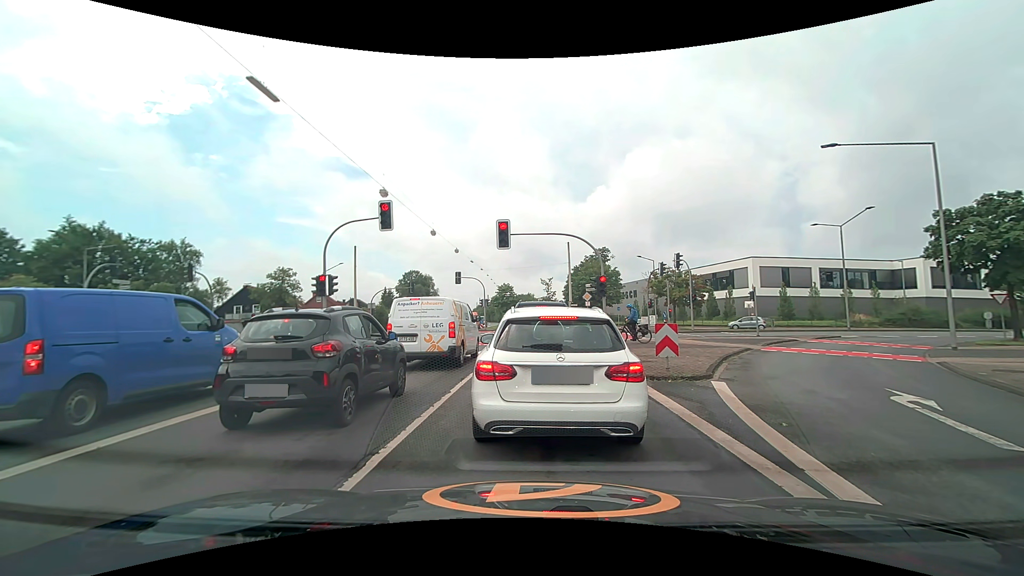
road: secondary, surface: asphalt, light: Day
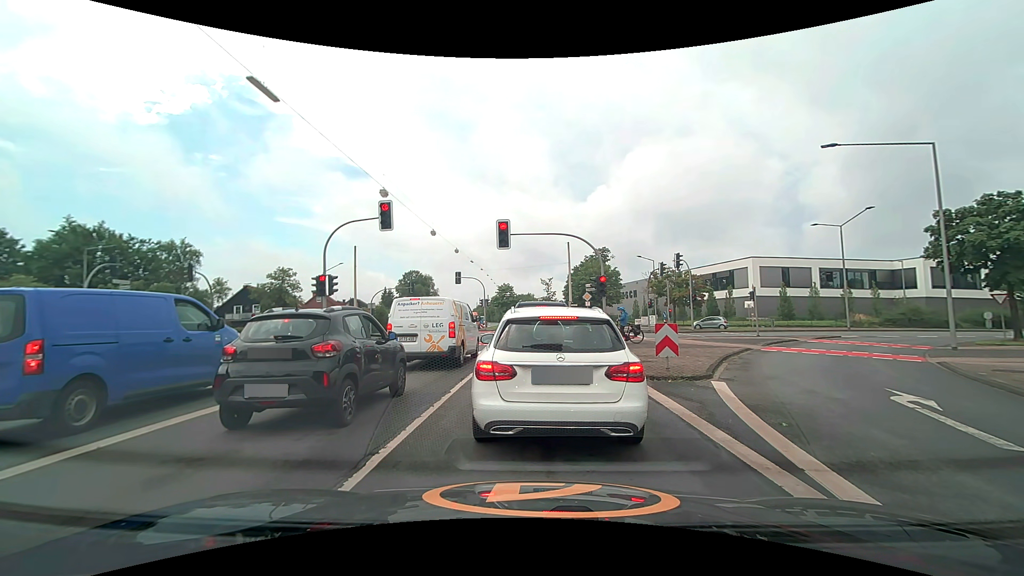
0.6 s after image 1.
(0.0, 0.0) m; 0°
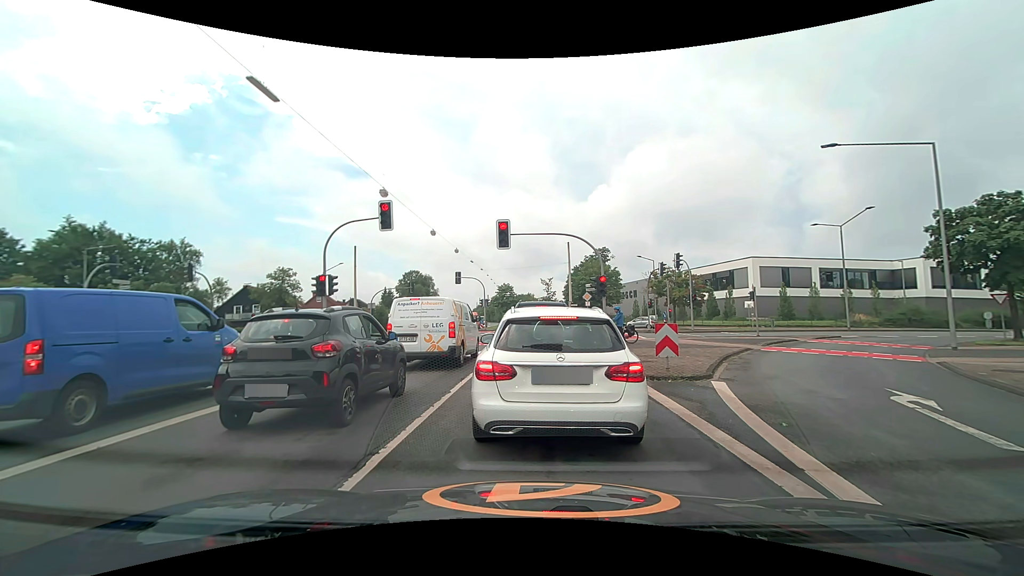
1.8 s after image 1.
(0.0, 0.0) m; 0°
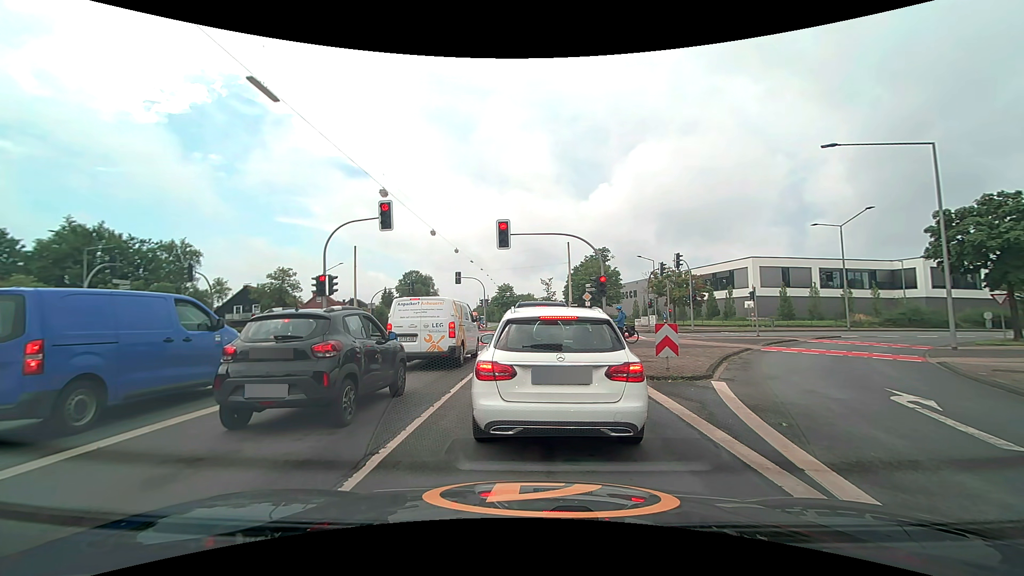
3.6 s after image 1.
(0.0, 0.0) m; 0°
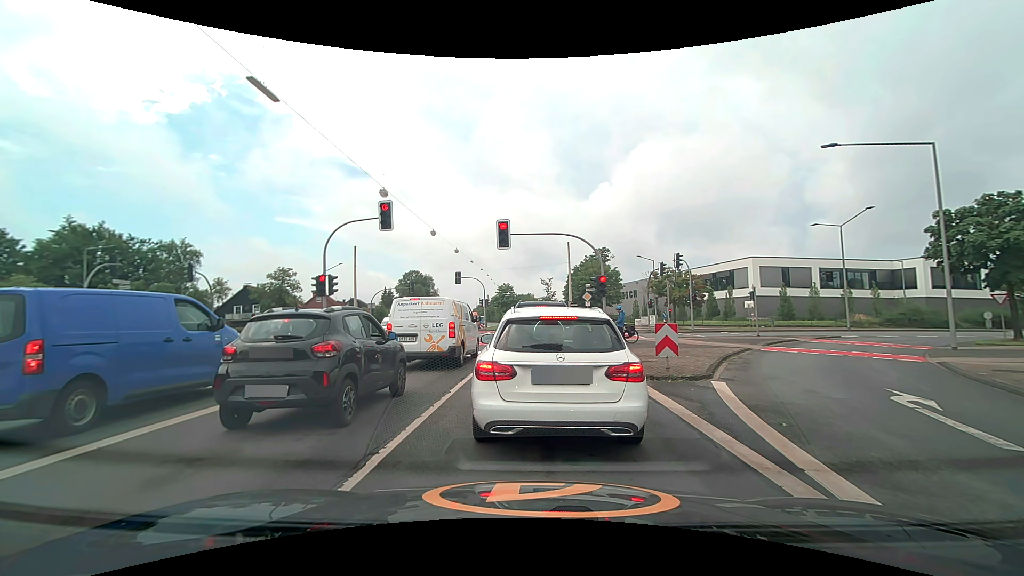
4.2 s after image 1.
(0.0, 0.0) m; 0°
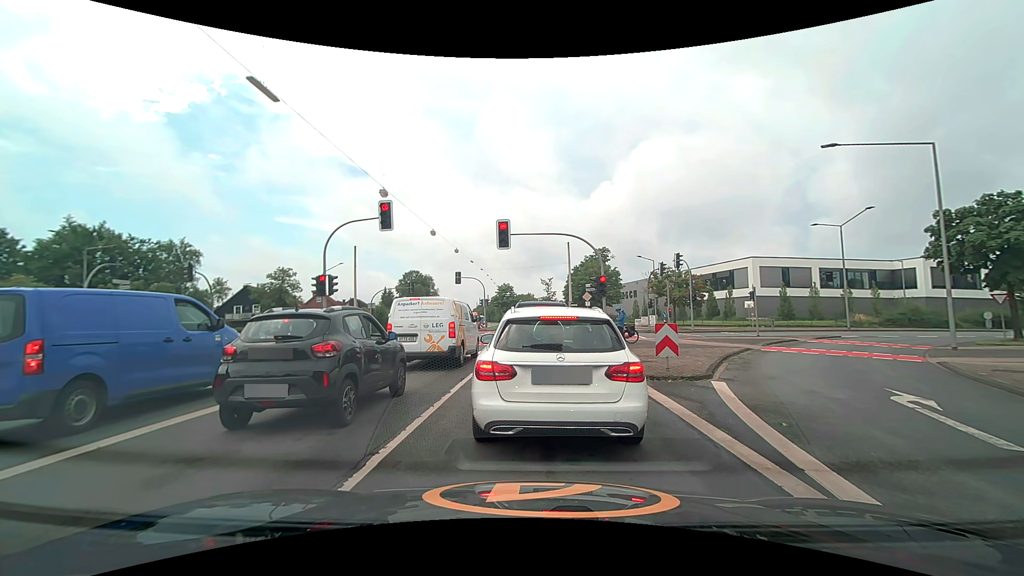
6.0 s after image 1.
(0.0, 0.0) m; 0°
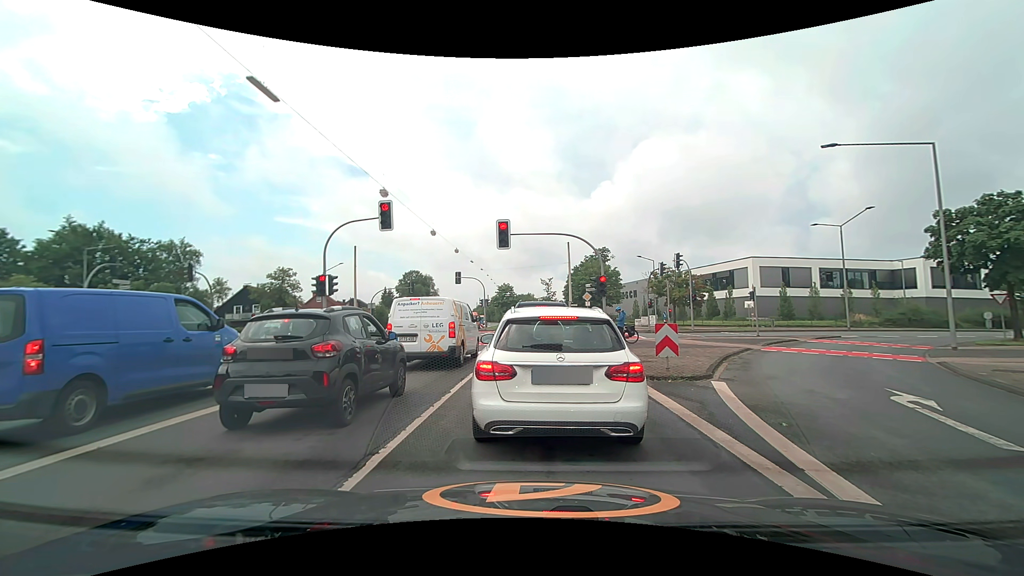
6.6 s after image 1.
(0.0, 0.0) m; 0°
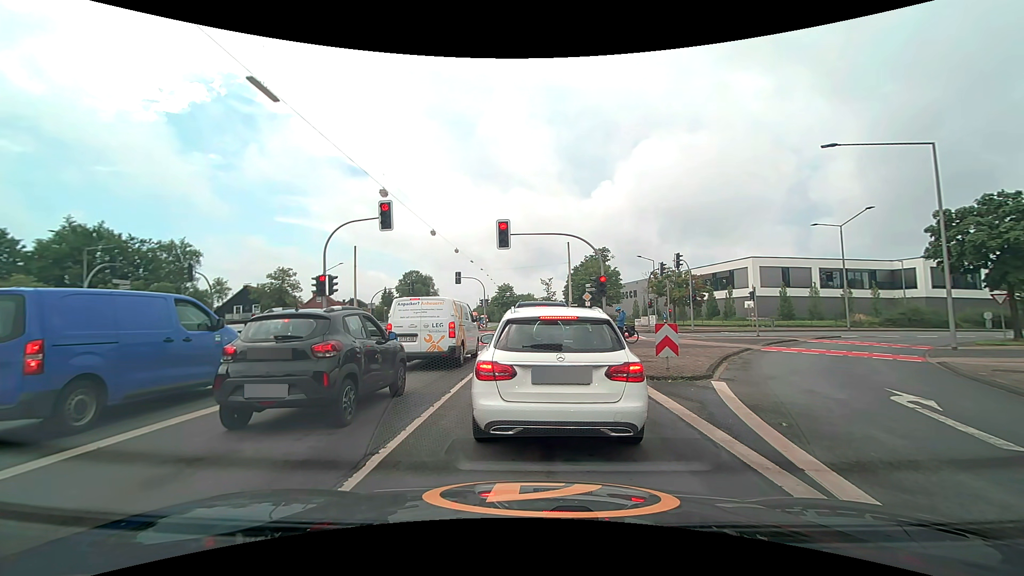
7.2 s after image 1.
(0.0, 0.0) m; 0°
(0, +10) (0, +20) (0, +30) (0, +40) (0, +50) (0, +60) (0, +70) (0, +80) (0, +90) (-1, +100) m
